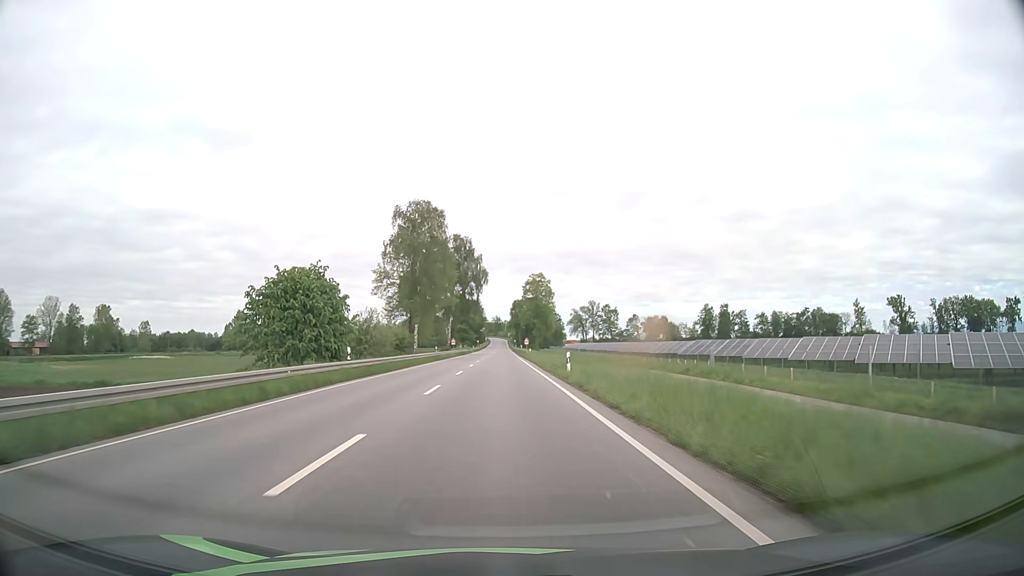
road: primary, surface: asphalt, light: Day
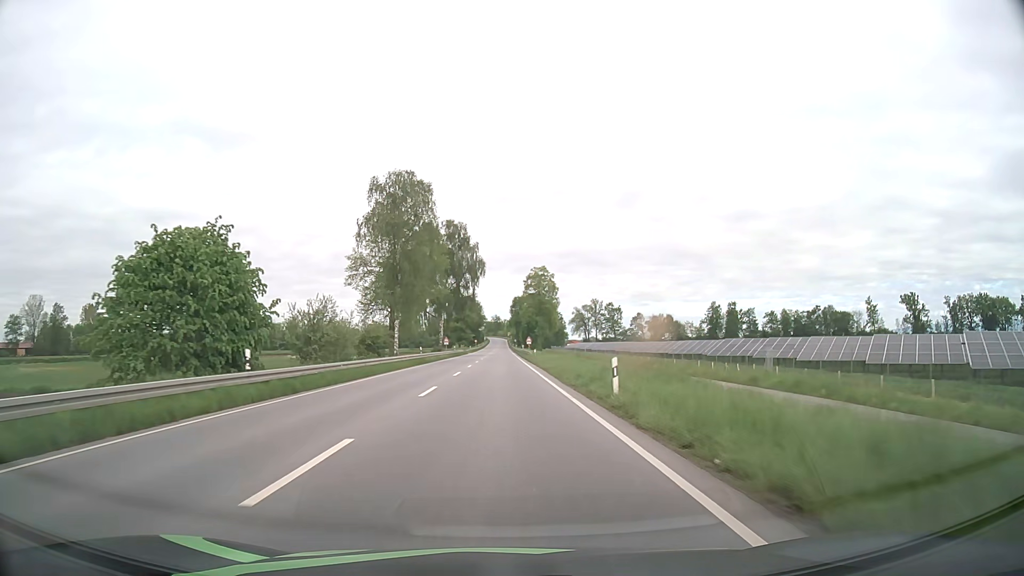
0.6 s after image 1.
(0.0, +12.5) m; 0°
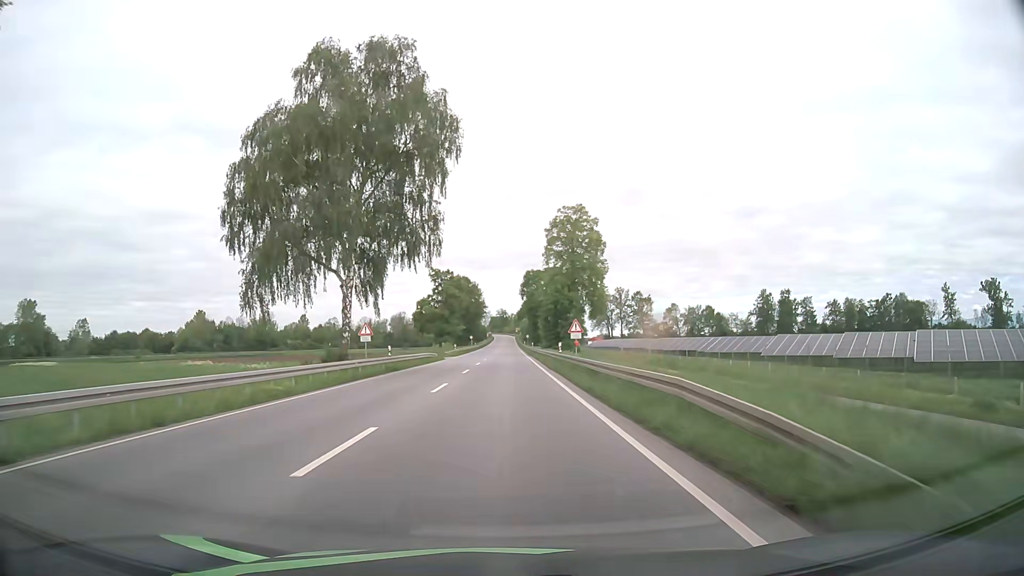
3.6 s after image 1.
(-0.3, +58.7) m; -1°
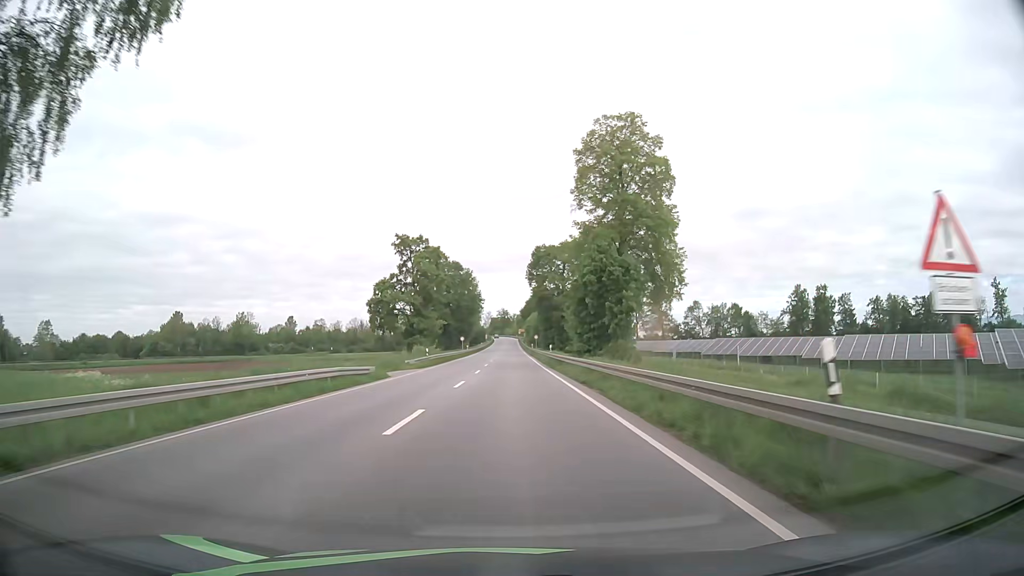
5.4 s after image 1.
(-0.1, +32.6) m; 0°
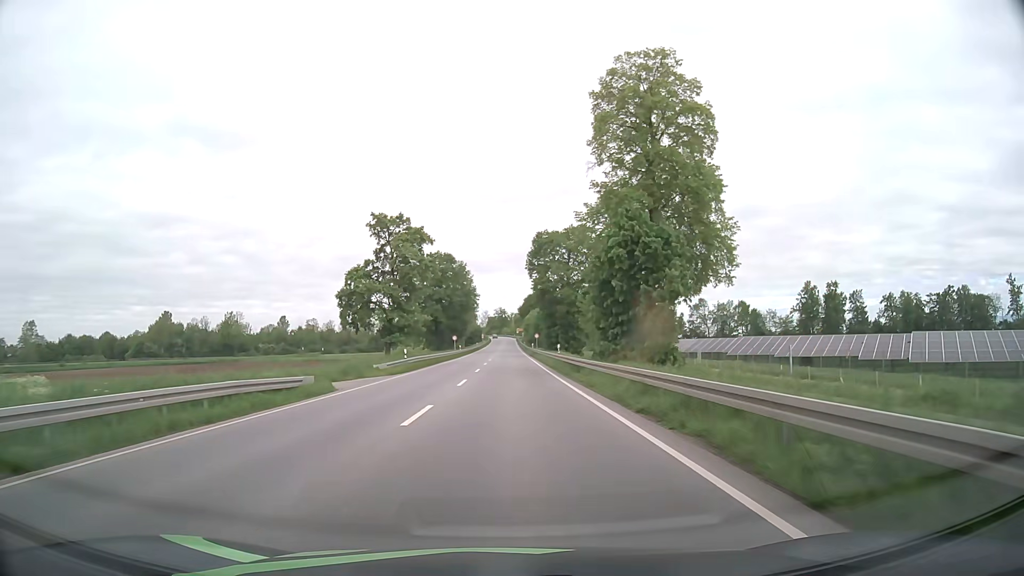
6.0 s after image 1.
(0.0, +10.7) m; 0°
